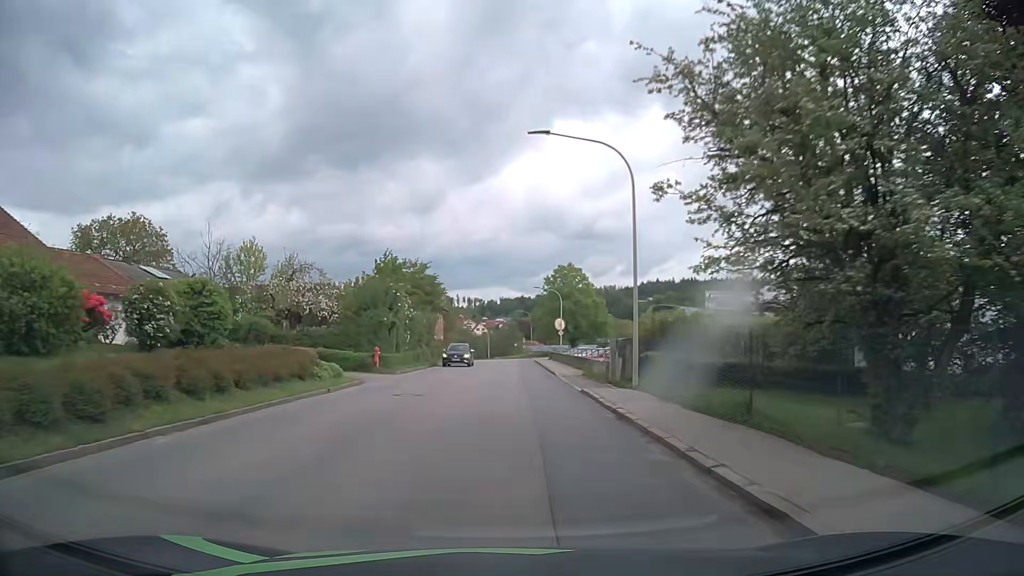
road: tertiary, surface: asphalt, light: Day
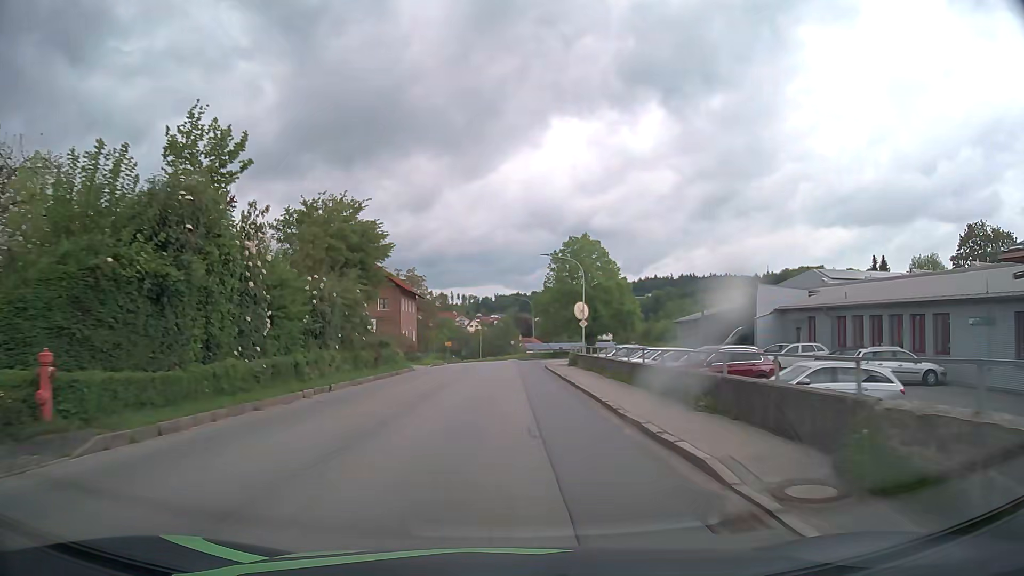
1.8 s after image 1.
(+0.1, +23.7) m; 0°
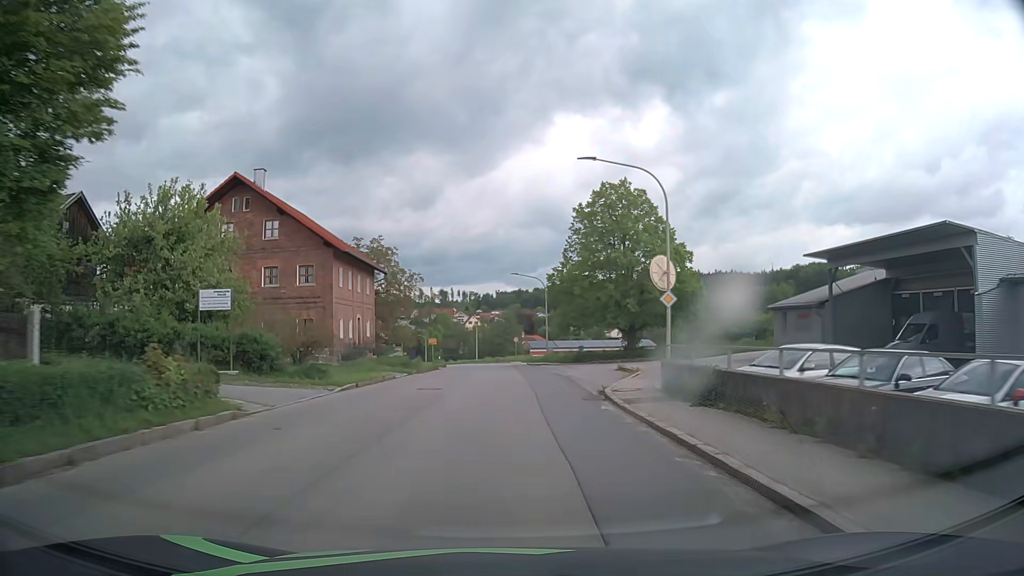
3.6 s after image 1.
(0.0, +23.8) m; 0°
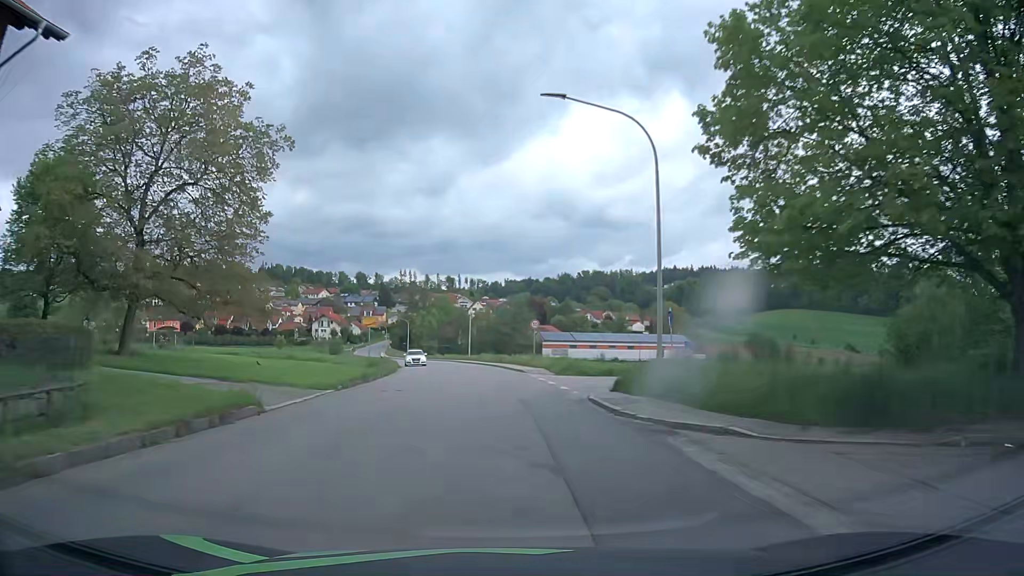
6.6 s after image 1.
(-0.1, +39.6) m; -1°
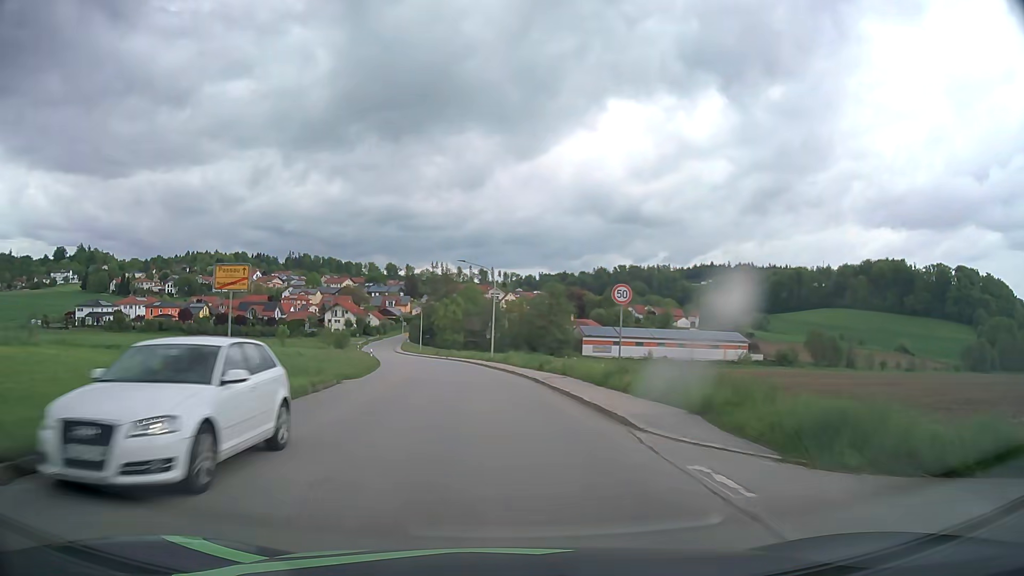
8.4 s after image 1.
(-0.5, +24.0) m; -2°
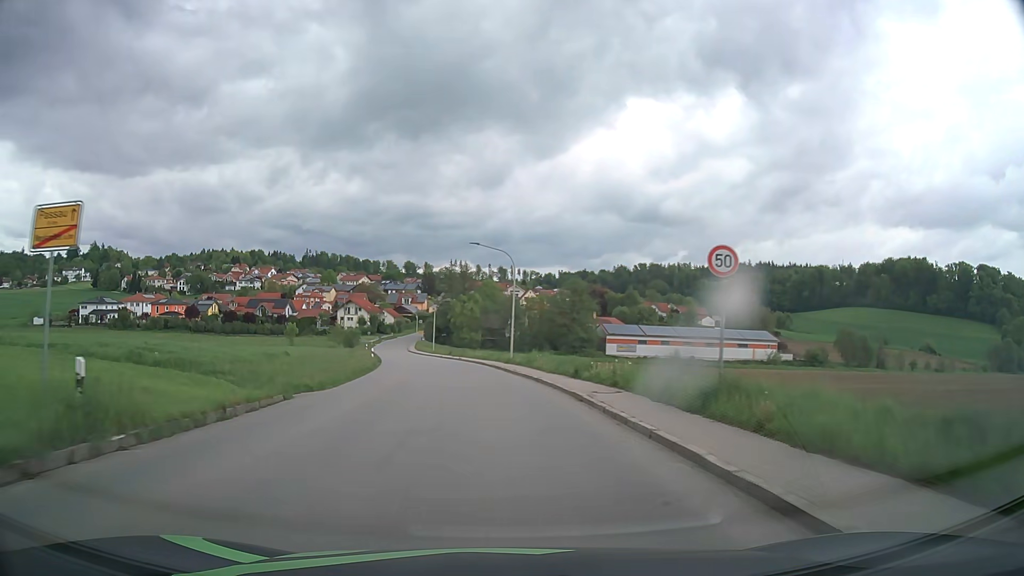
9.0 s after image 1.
(-0.2, +8.0) m; -2°
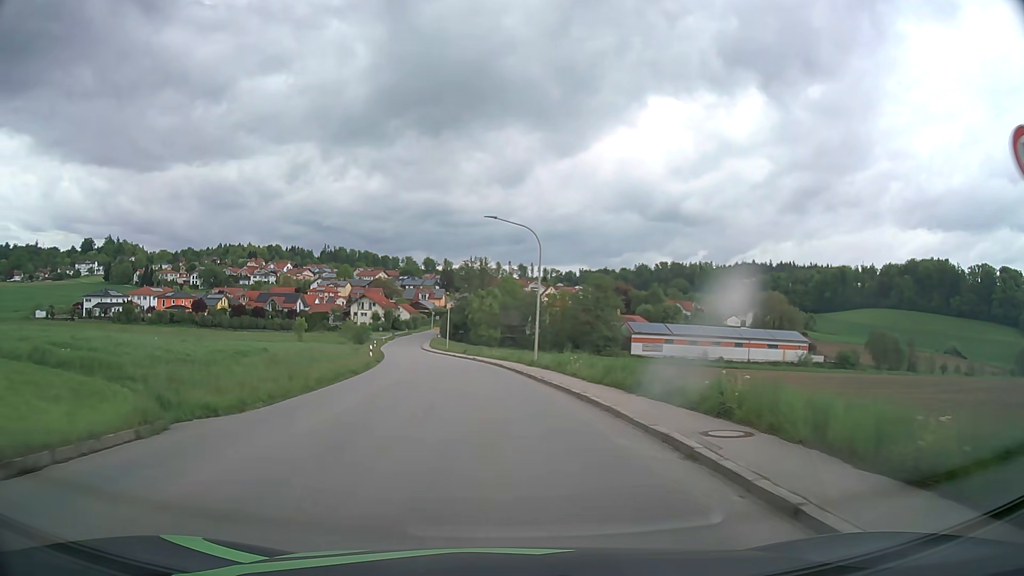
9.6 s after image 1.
(-0.2, +8.0) m; -2°
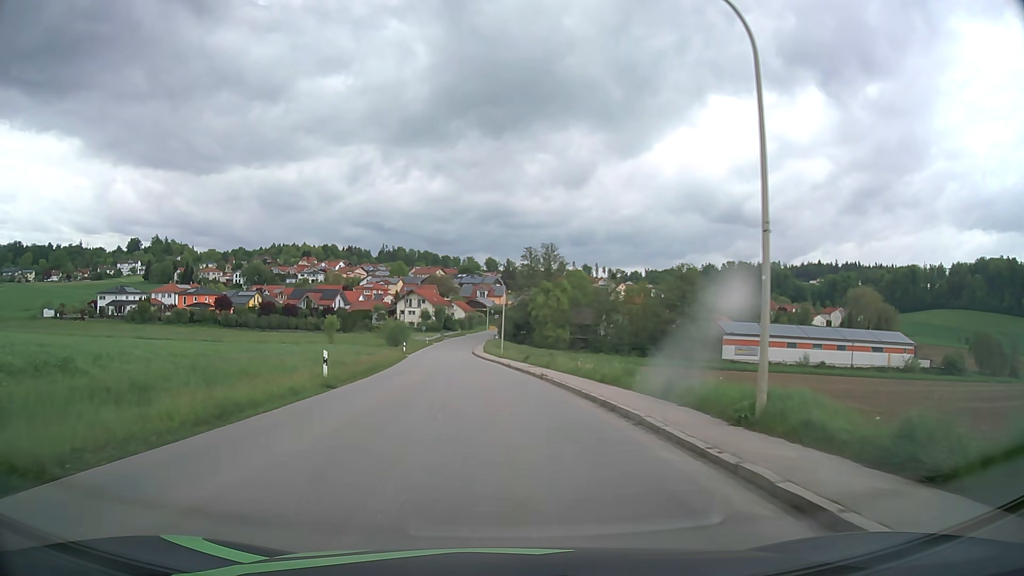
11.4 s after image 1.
(-1.2, +24.0) m; -6°
(0, +10) (0, +20) (-1, +30) (-2, +40) (-3, +50) (-4, +60) (-5, +70) (-5, +80) (-6, +90) (-6, +100) m
